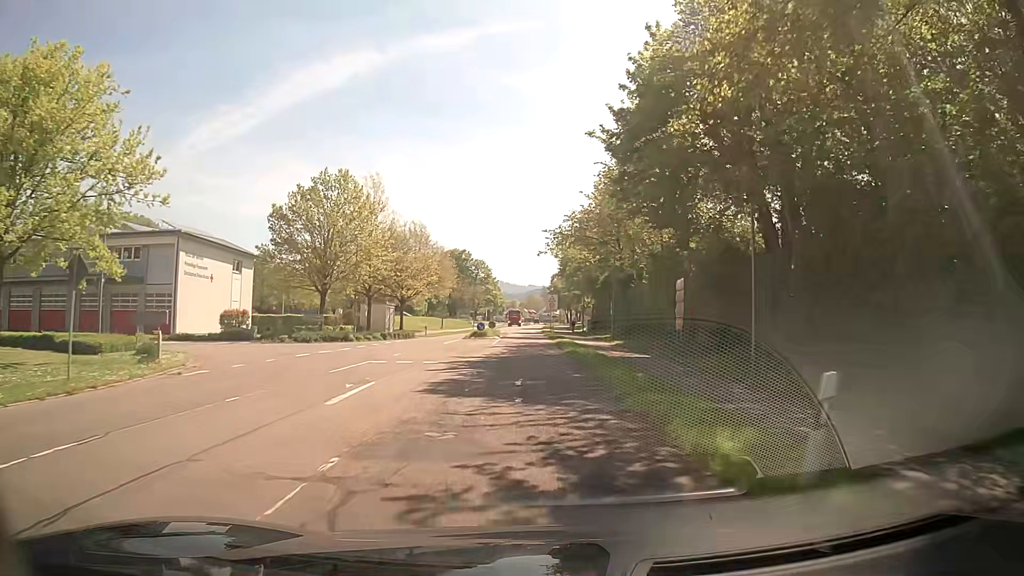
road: secondary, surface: asphalt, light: Day
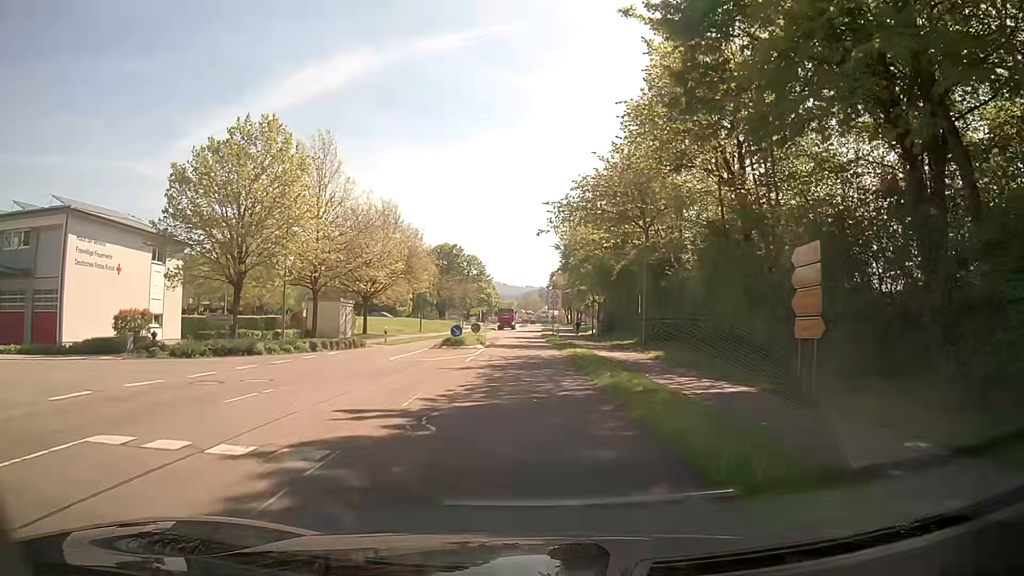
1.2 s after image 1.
(+0.2, +14.1) m; +1°
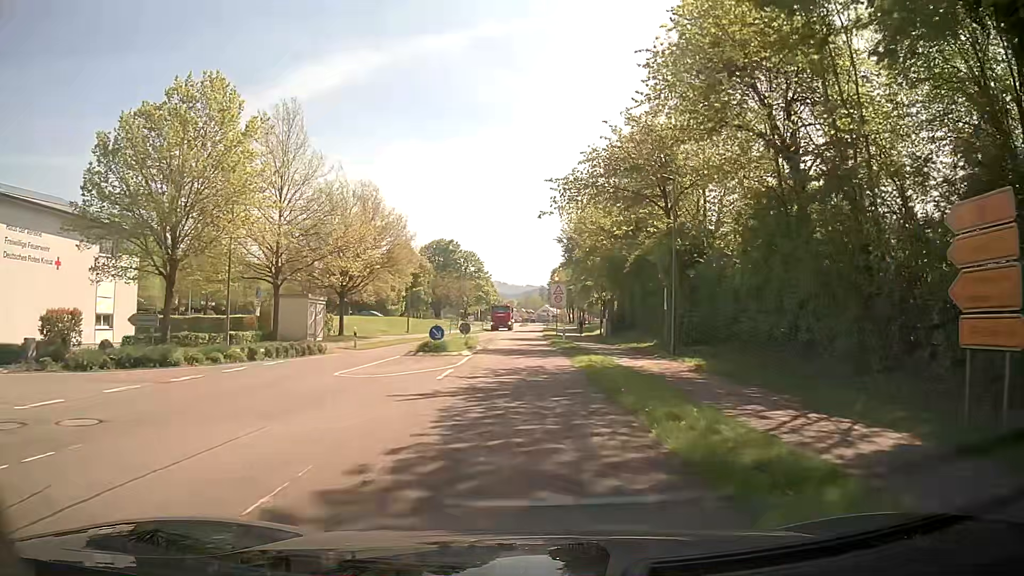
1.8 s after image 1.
(0.0, +7.0) m; +1°
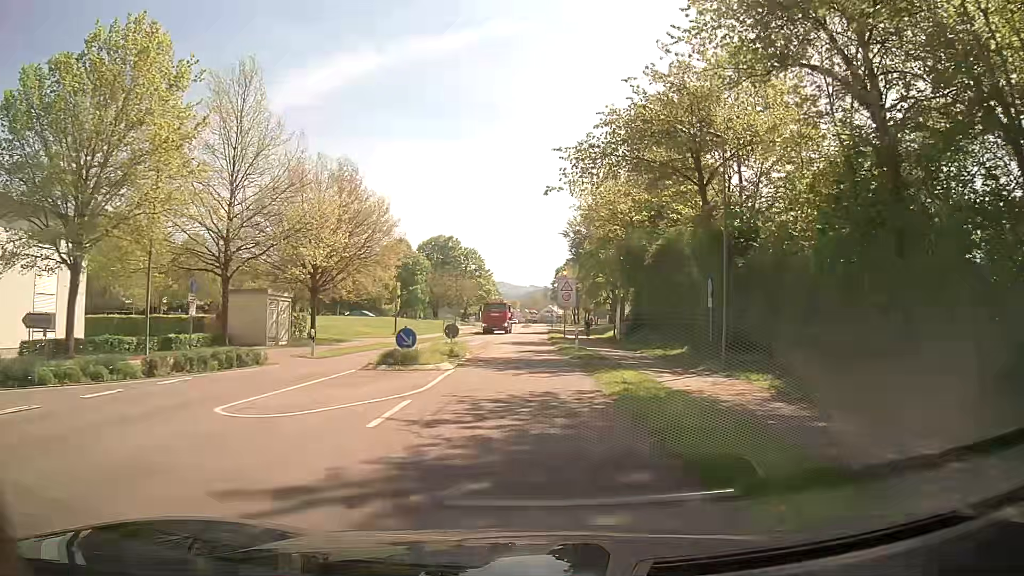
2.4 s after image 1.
(-0.1, +6.9) m; -1°
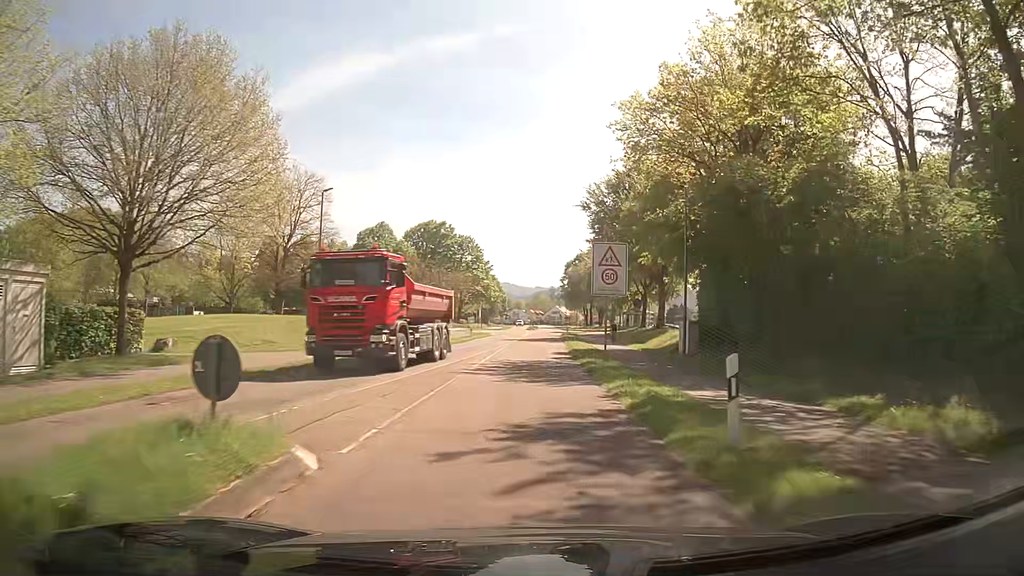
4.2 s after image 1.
(-0.3, +20.7) m; -1°
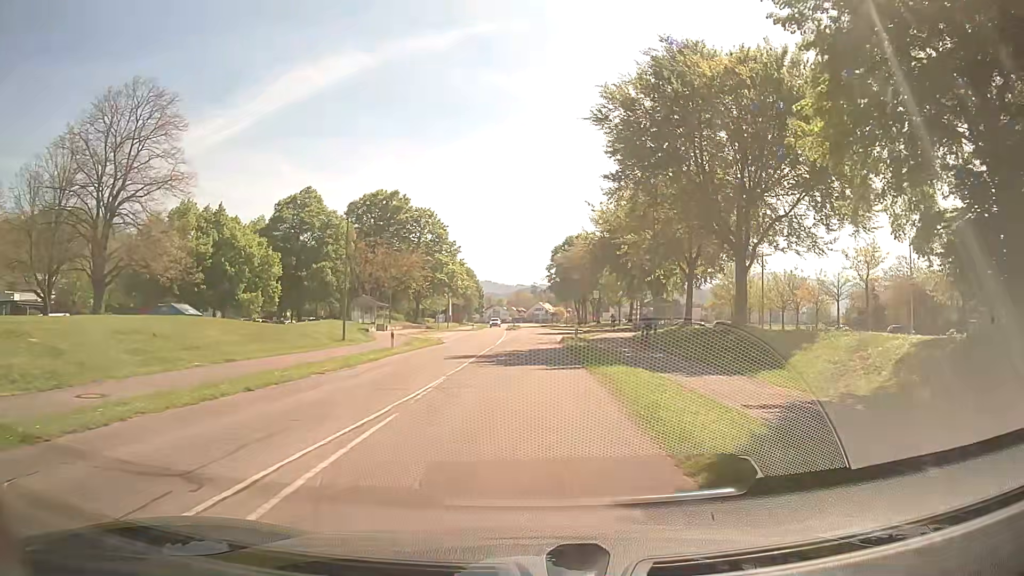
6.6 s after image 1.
(+0.3, +26.3) m; +1°
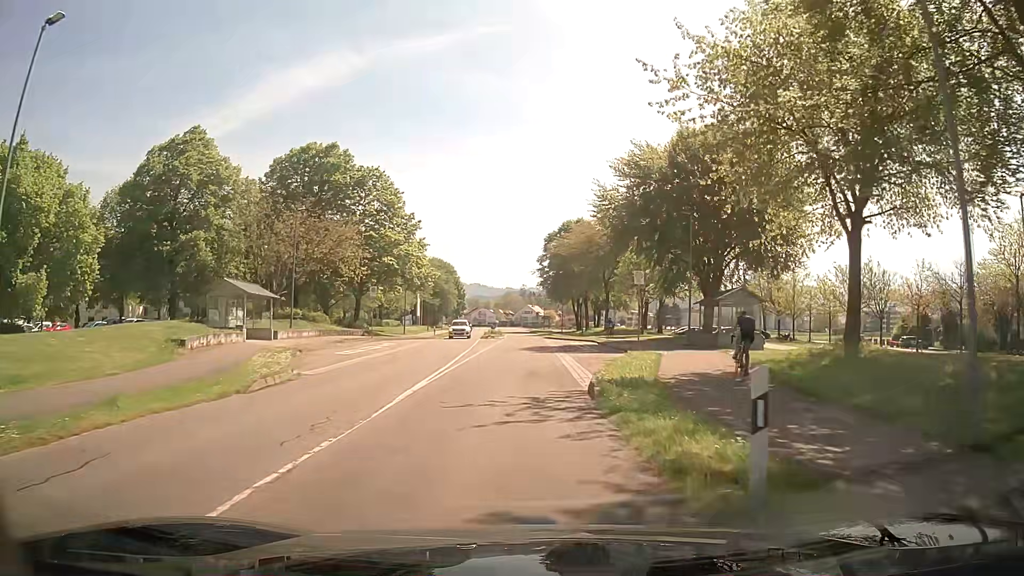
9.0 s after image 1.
(+0.4, +24.7) m; +1°
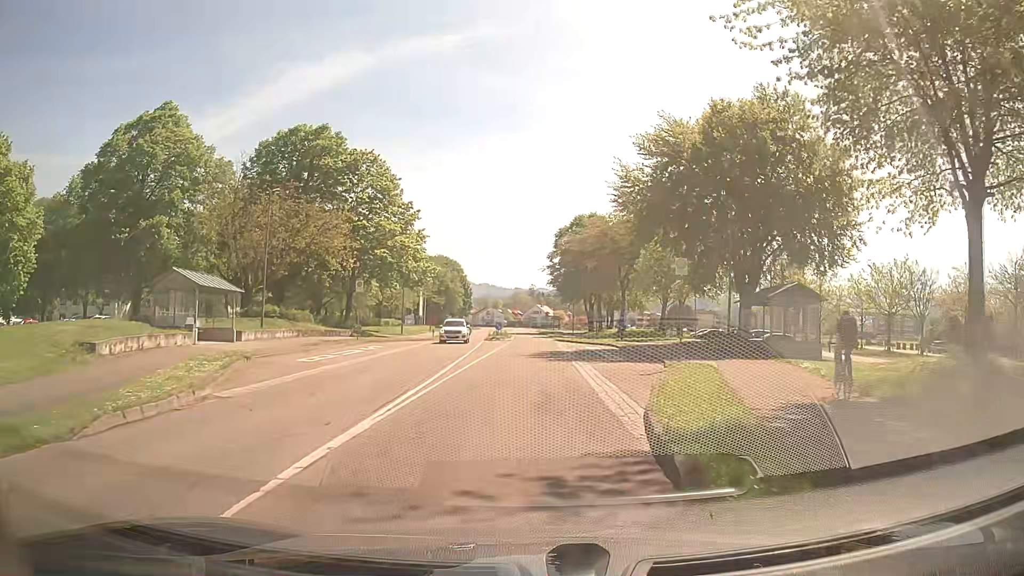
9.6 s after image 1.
(0.0, +6.0) m; -1°
(0, +10) (0, +20) (0, +30) (0, +40) (0, +50) (0, +60) (+1, +70) (+1, +80) (+1, +90) (0, +100) m
